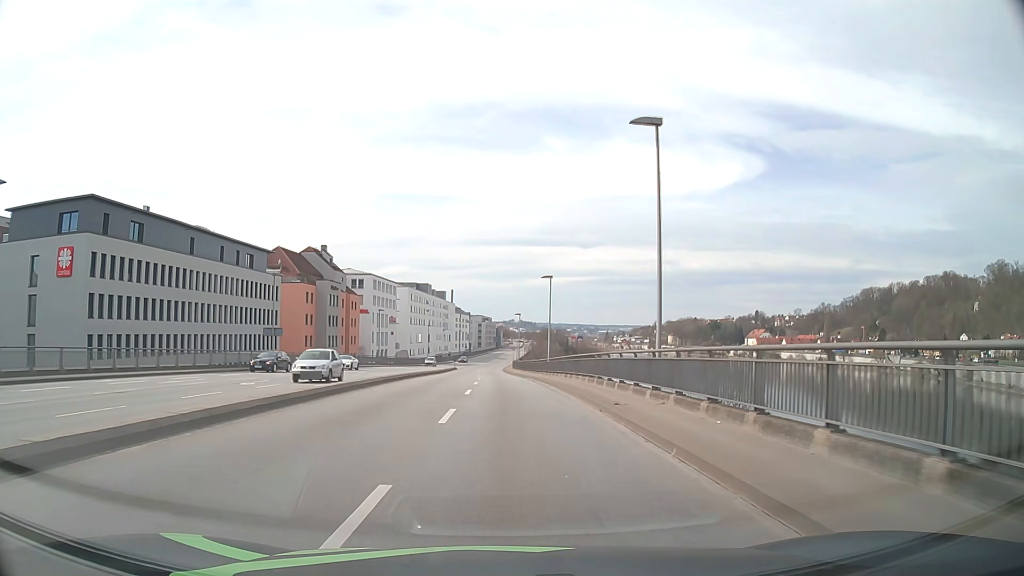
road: primary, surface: asphalt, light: Day
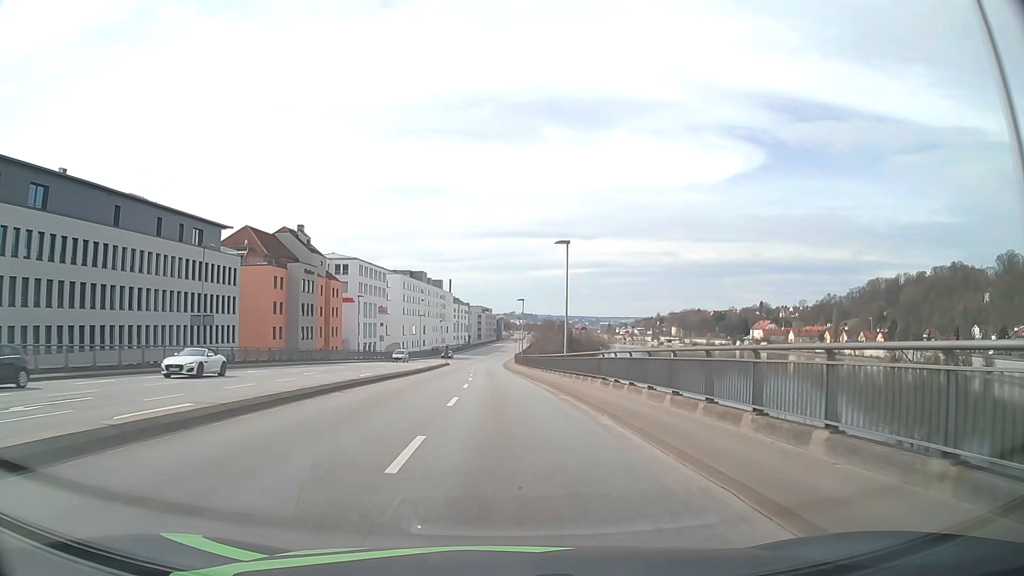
(0.0, +14.4) m; 0°
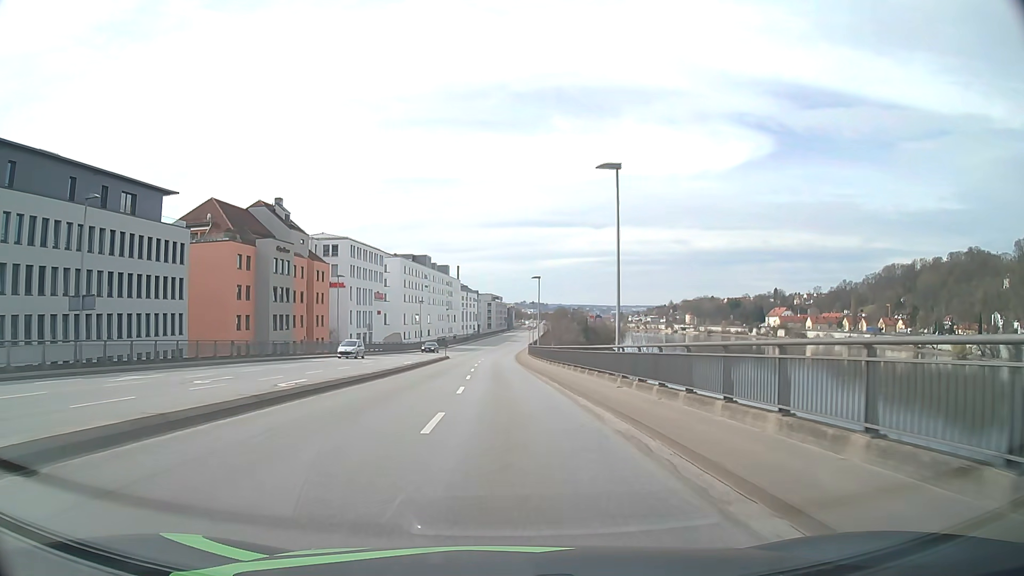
(-0.1, +15.1) m; -1°
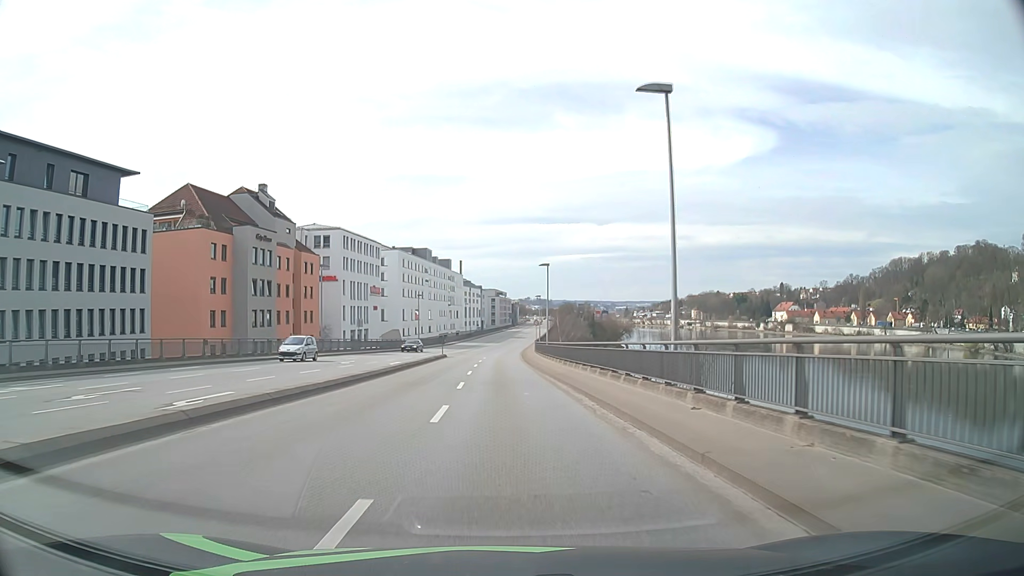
(0.0, +7.6) m; 0°
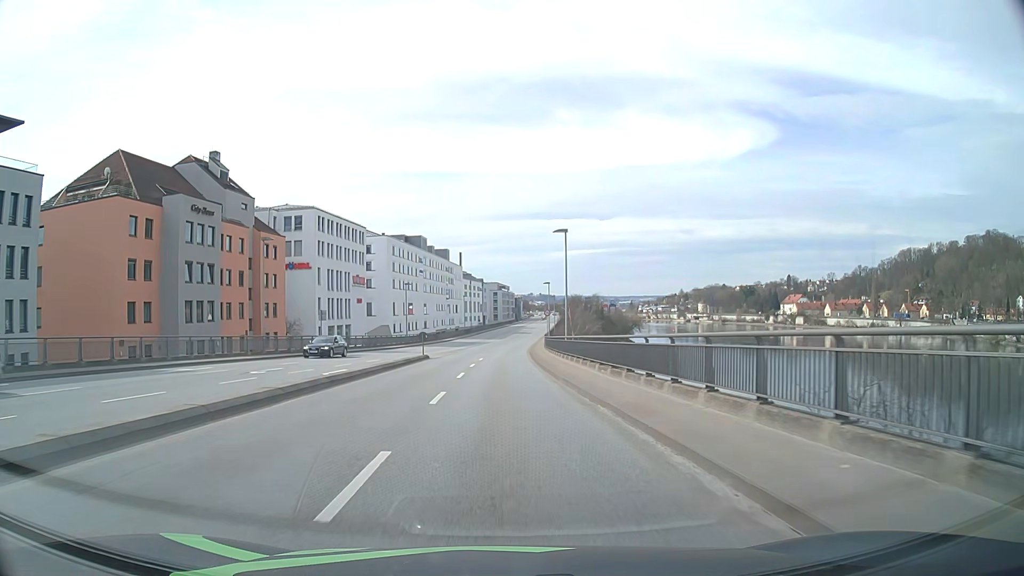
(0.0, +15.6) m; 0°
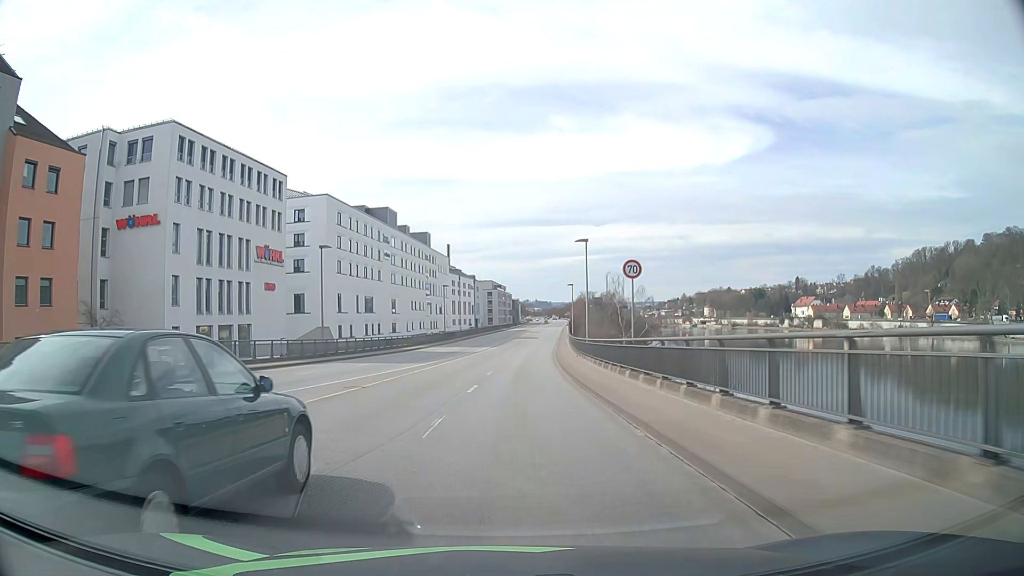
(-0.4, +40.7) m; 0°
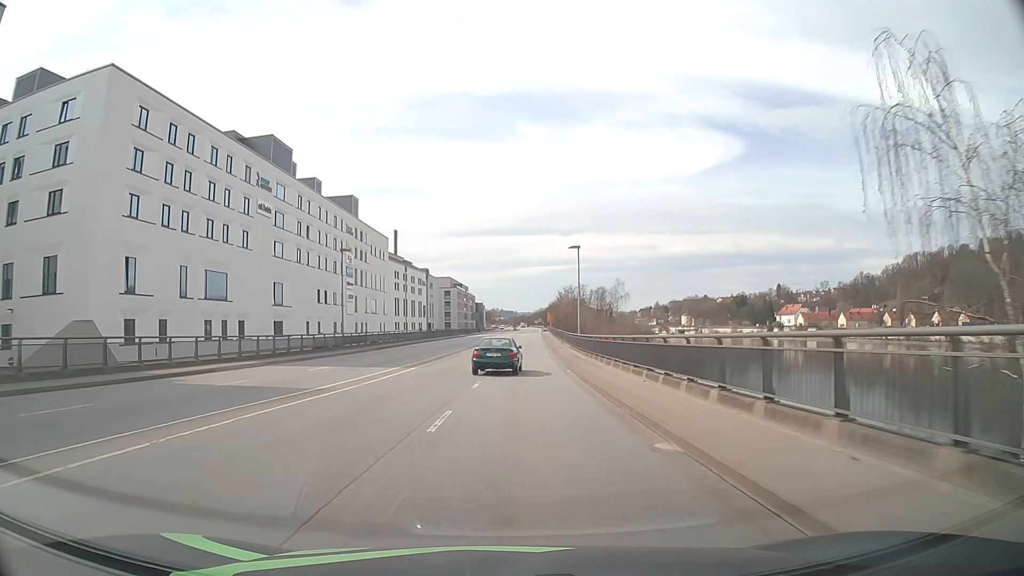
(+1.2, +44.9) m; +3°
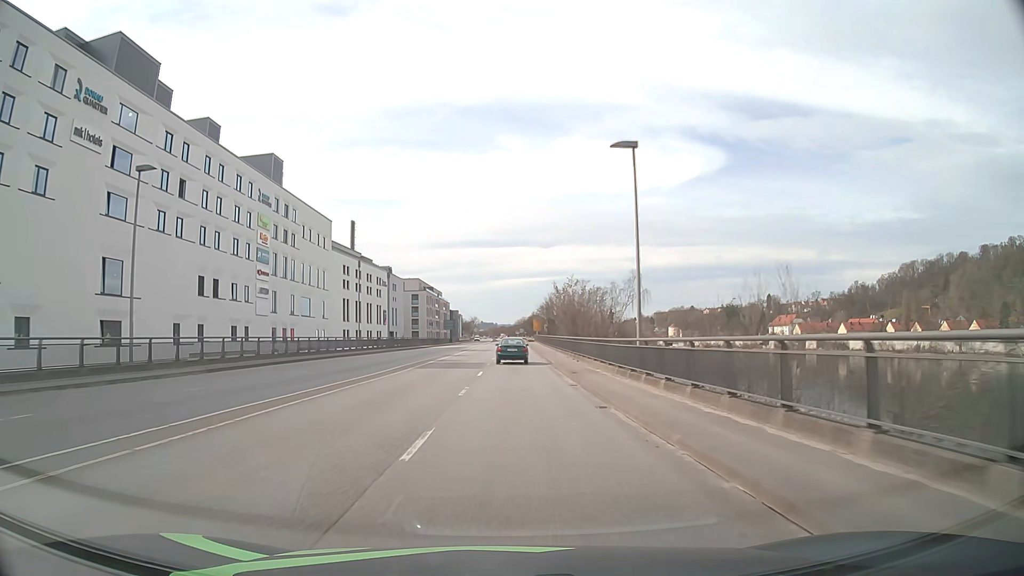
(+0.5, +29.4) m; +2°
(0, +10) (0, +20) (0, +30) (0, +40) (0, +50) (0, +60) (0, +70) (0, +80) (0, +90) (+1, +100) m
